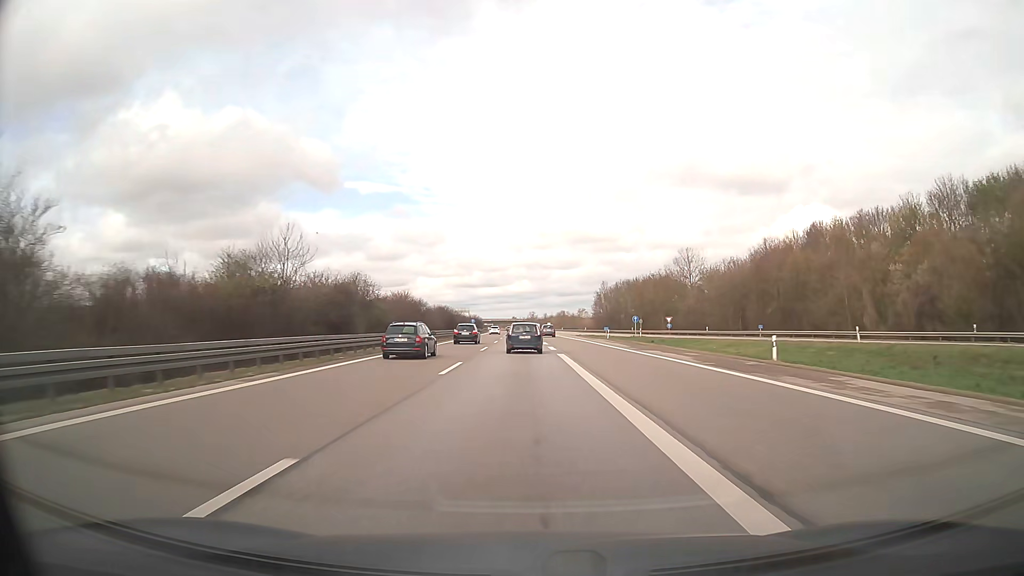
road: motorway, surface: asphalt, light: Day
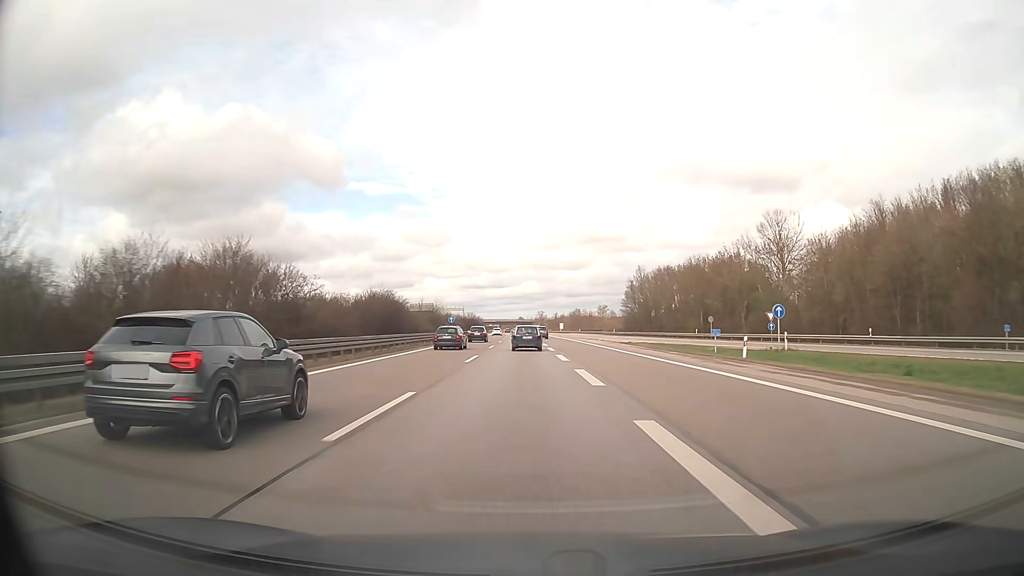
(-0.2, +46.7) m; -1°
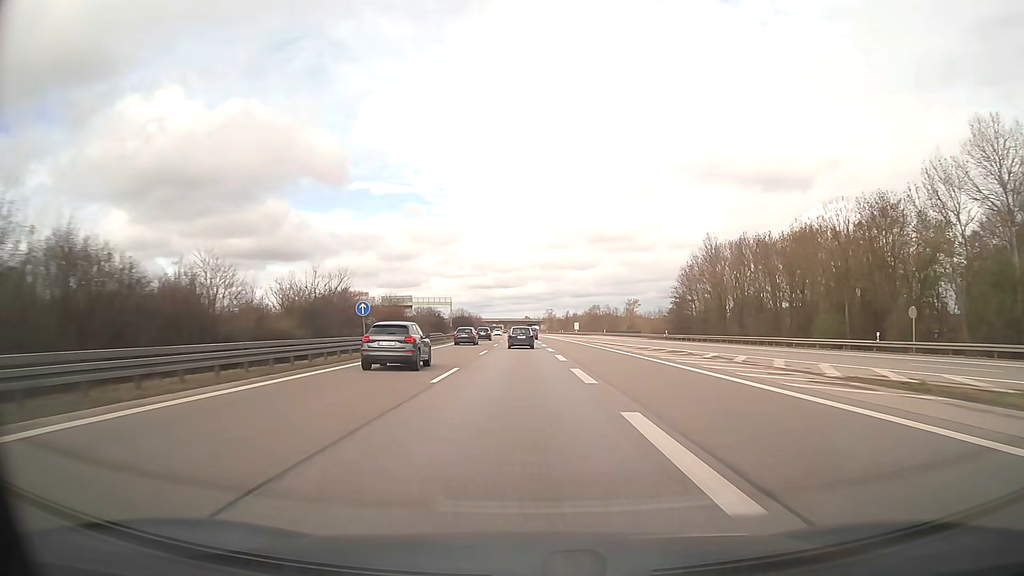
(-0.2, +46.9) m; -1°
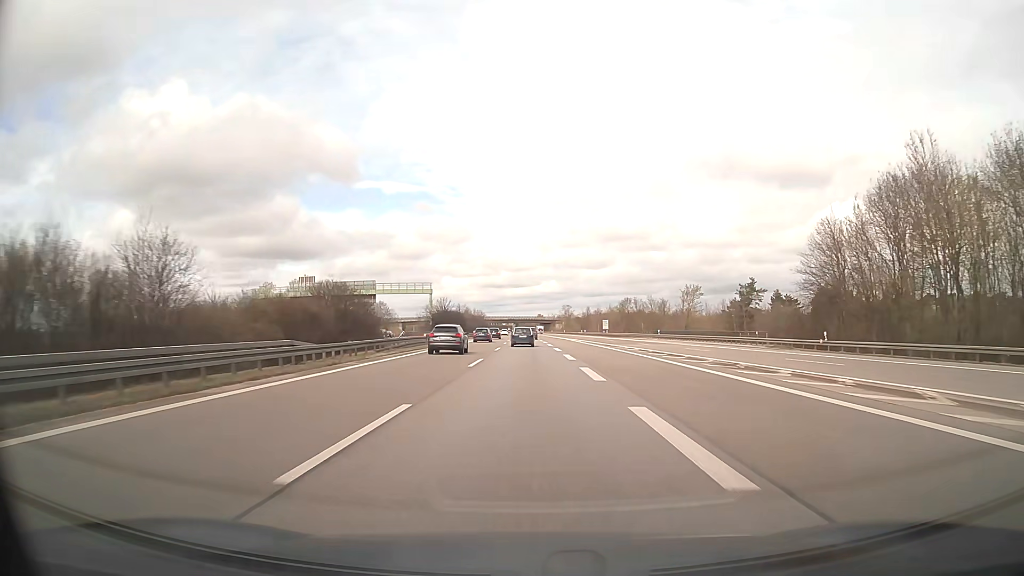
(-0.4, +47.3) m; -1°
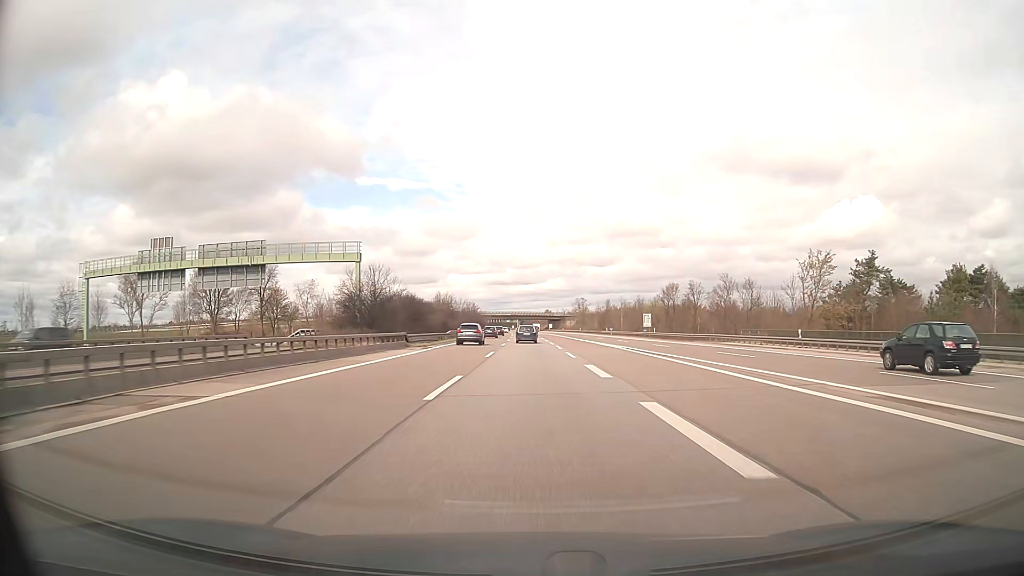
(-0.2, +47.8) m; 0°
(0, +10) (0, +20) (0, +30) (0, +40) (0, +50) (0, +60) (0, +70) (0, +80) (0, +90) (0, +100) m
